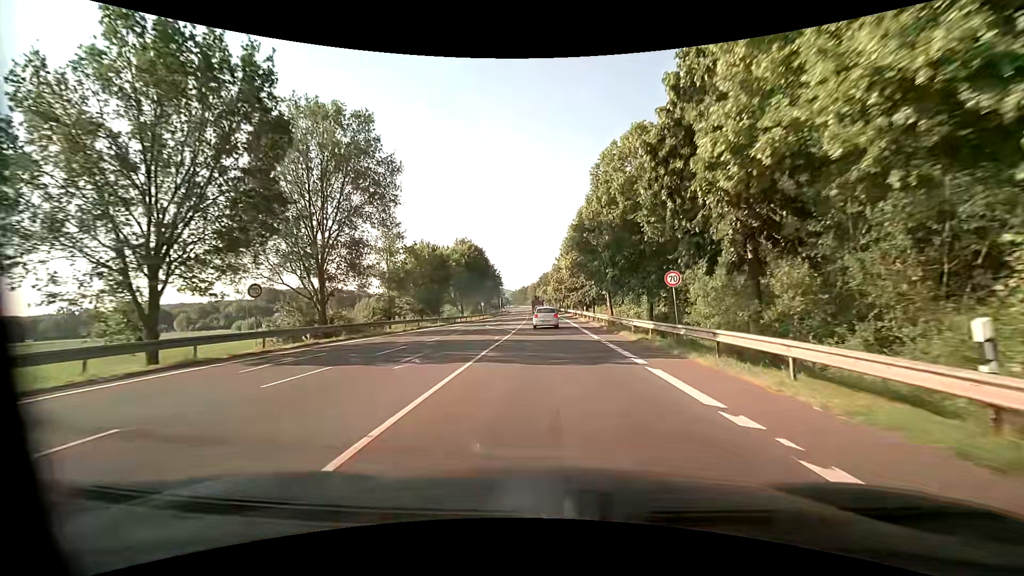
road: primary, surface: asphalt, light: Day
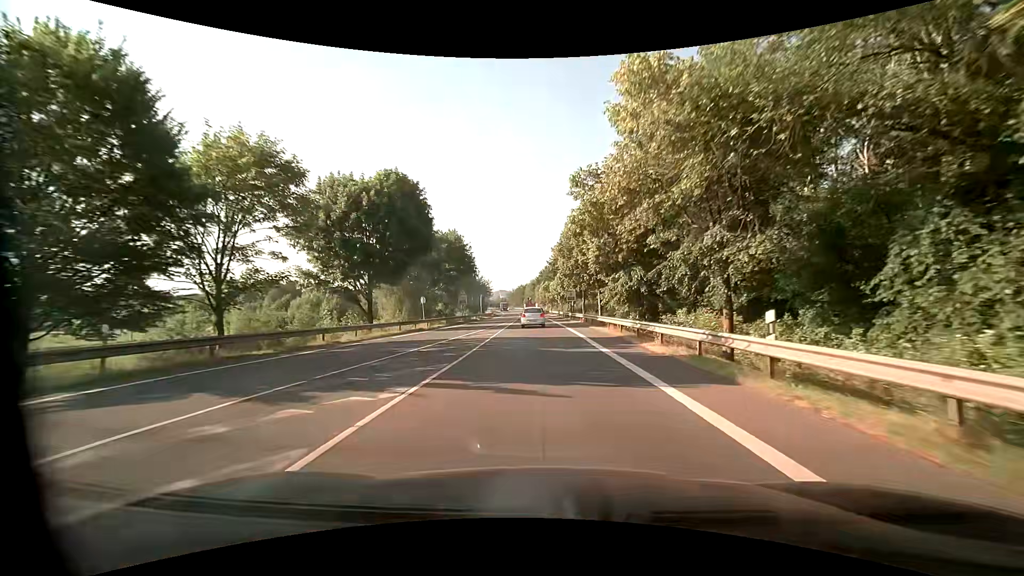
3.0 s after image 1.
(+0.1, +44.4) m; 0°
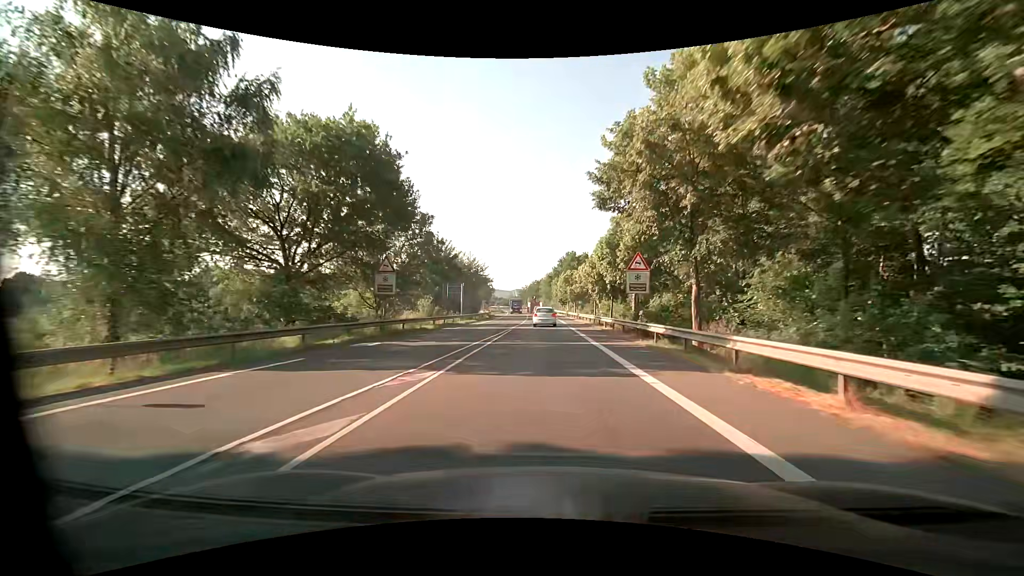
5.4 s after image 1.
(-0.5, +38.2) m; -1°
(0, +10) (0, +20) (0, +30) (0, +40) (0, +50) (-1, +60) (-1, +70) (-1, +80) (-2, +90) (-2, +100) m
